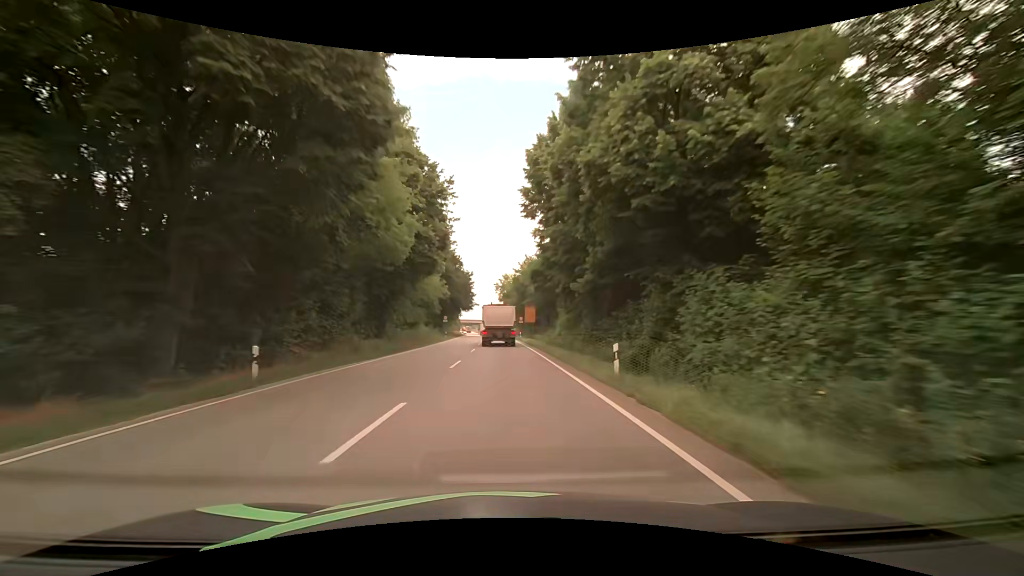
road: primary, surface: asphalt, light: Day
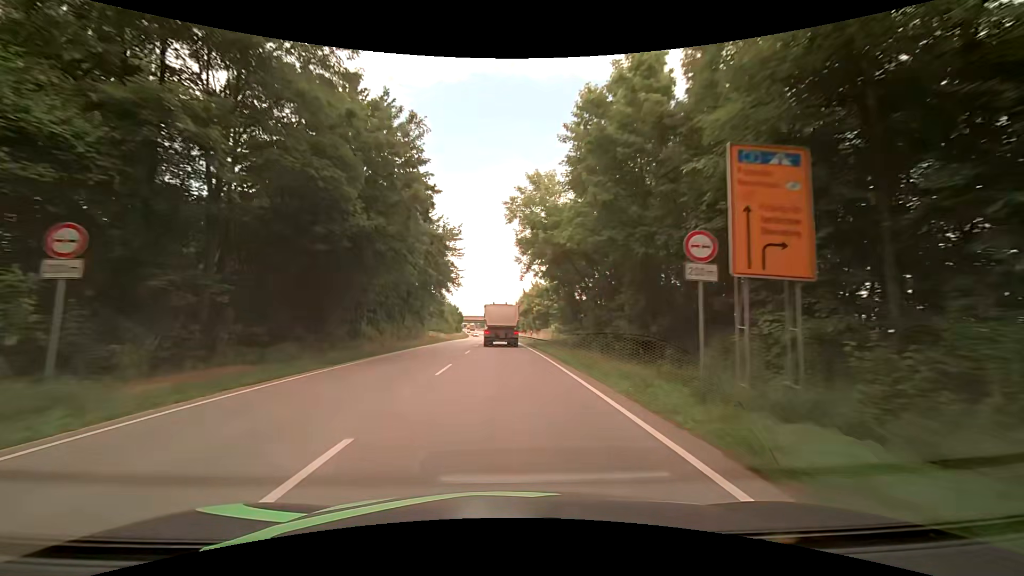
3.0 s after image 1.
(-0.8, +62.8) m; -2°
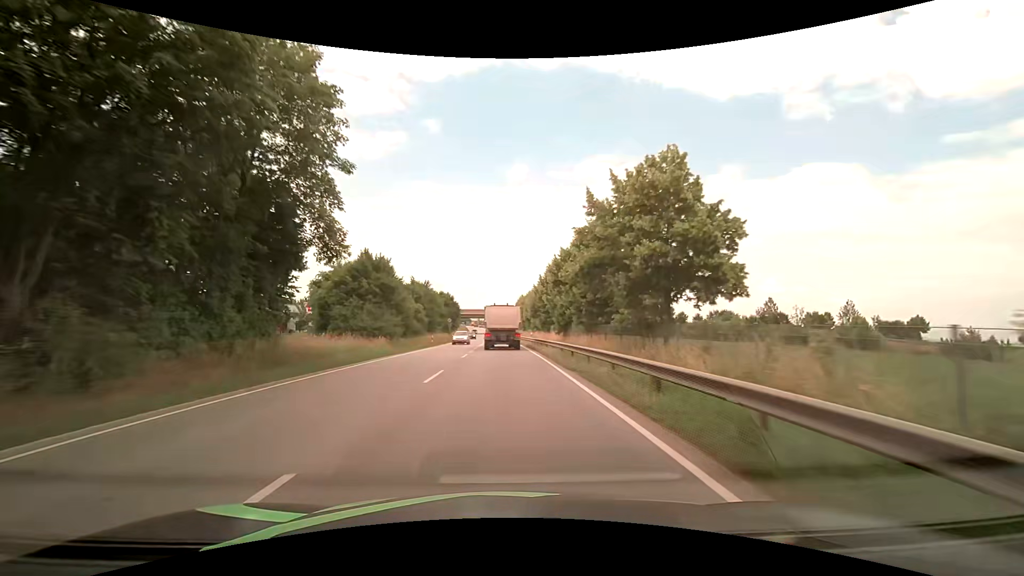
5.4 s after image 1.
(-0.6, +48.9) m; -1°
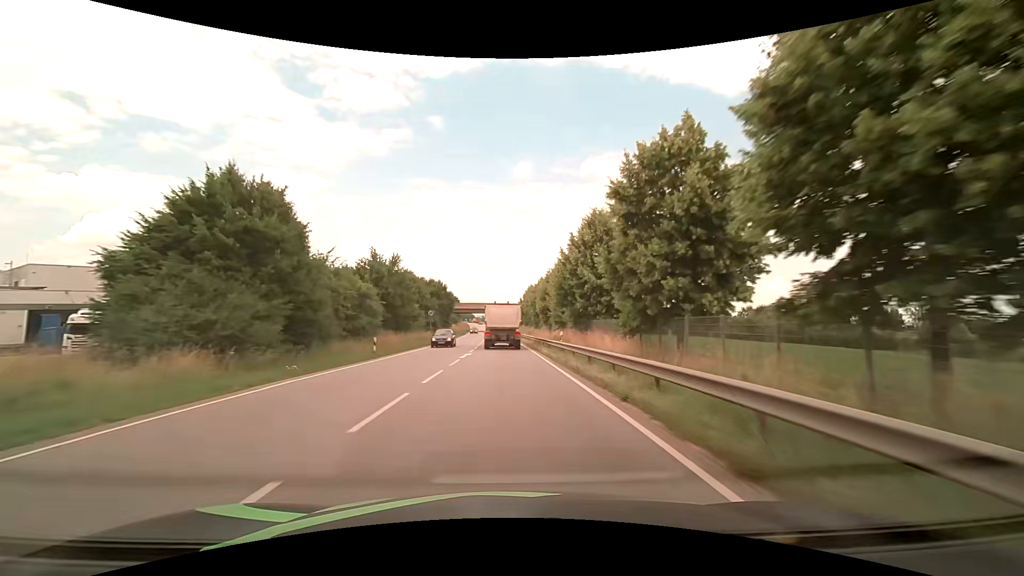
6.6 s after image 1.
(-0.1, +24.0) m; -1°
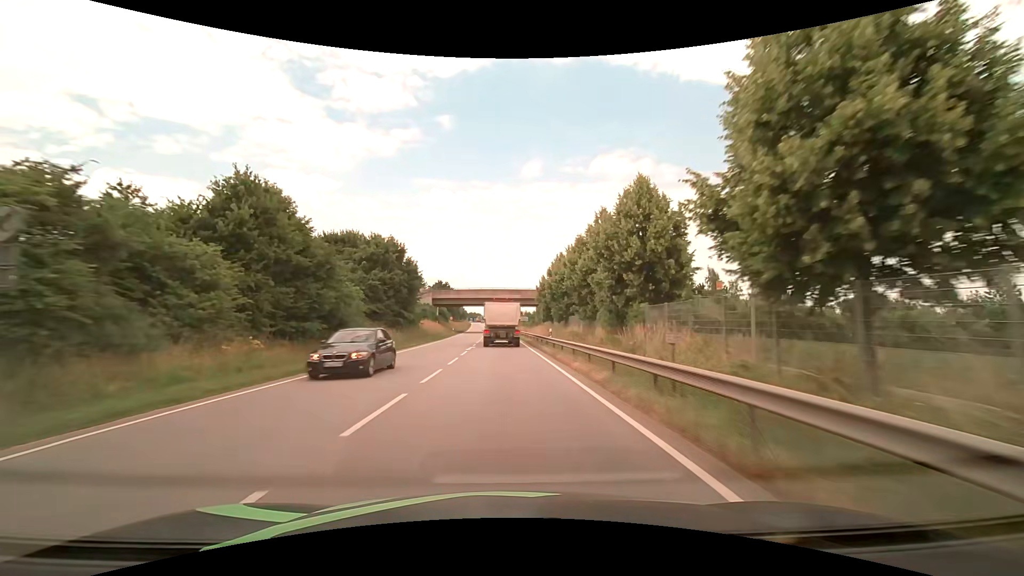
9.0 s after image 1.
(-0.5, +47.7) m; -1°
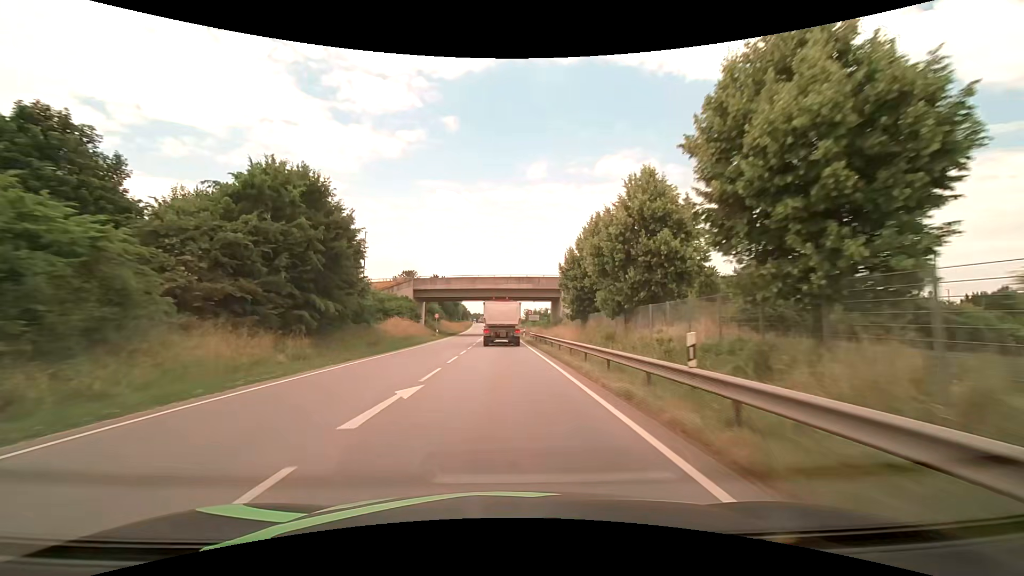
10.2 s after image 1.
(-0.2, +23.7) m; -1°
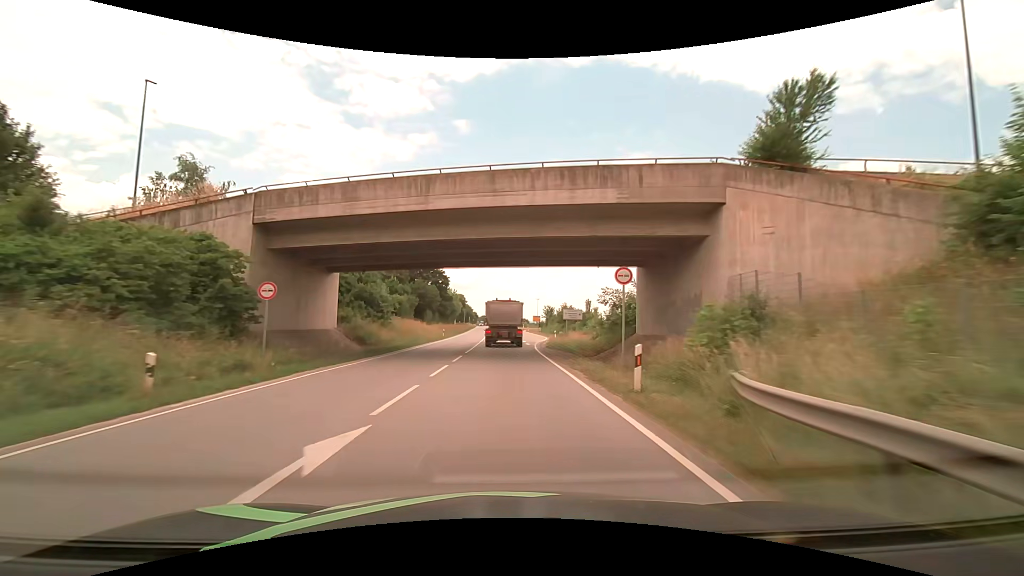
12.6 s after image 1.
(-0.7, +46.6) m; -1°
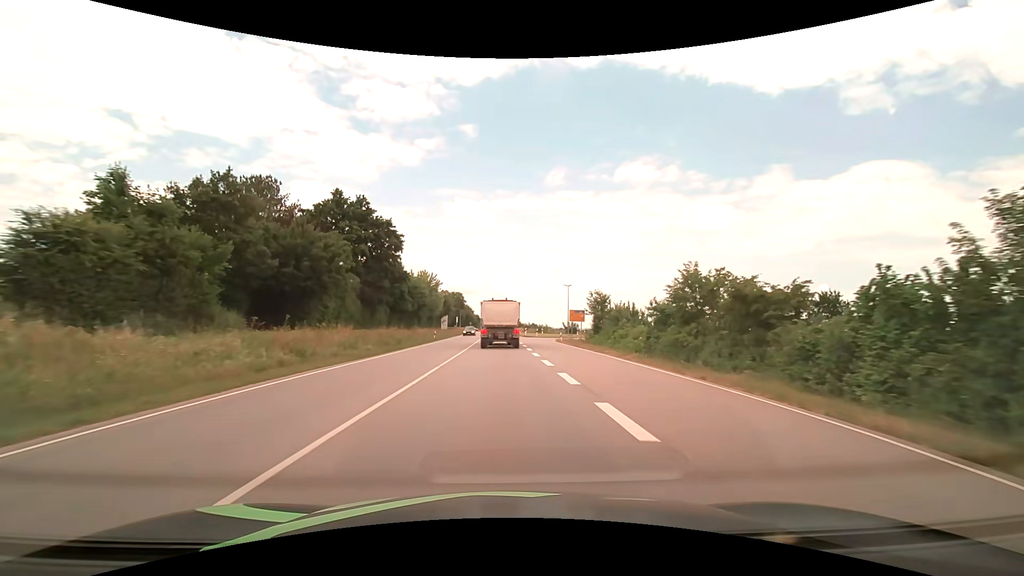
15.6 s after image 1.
(-0.4, +56.6) m; -1°
(0, +10) (0, +20) (0, +30) (0, +40) (-1, +50) (-1, +60) (-1, +70) (-1, +80) (-1, +90) (-2, +100) m
